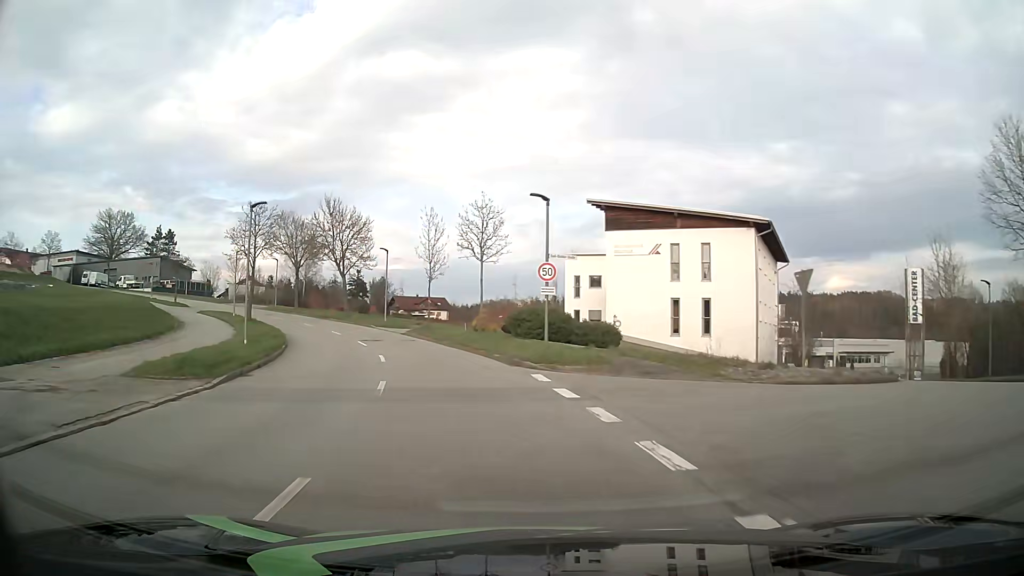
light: Day
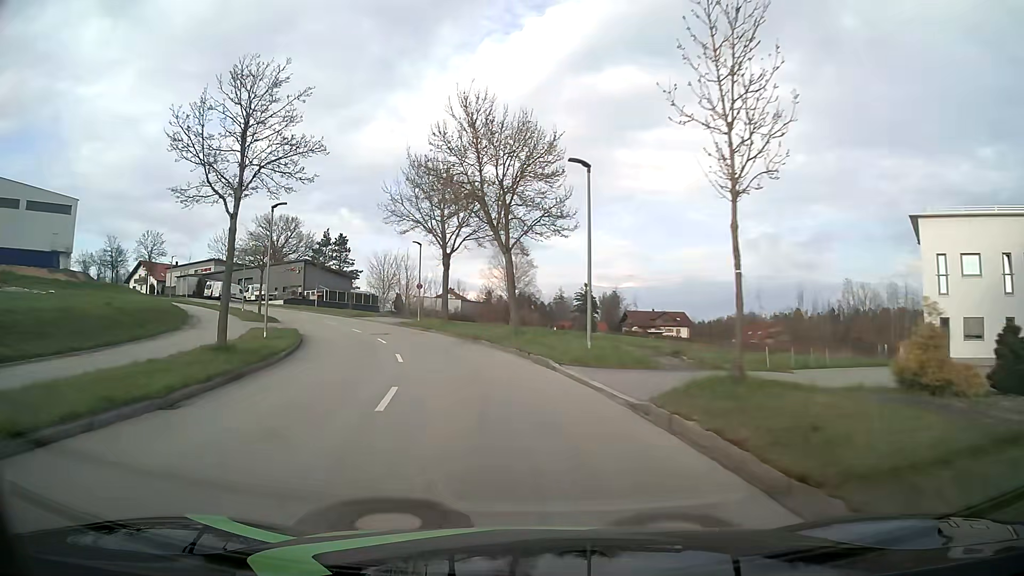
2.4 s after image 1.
(-5.0, +29.2) m; -20°
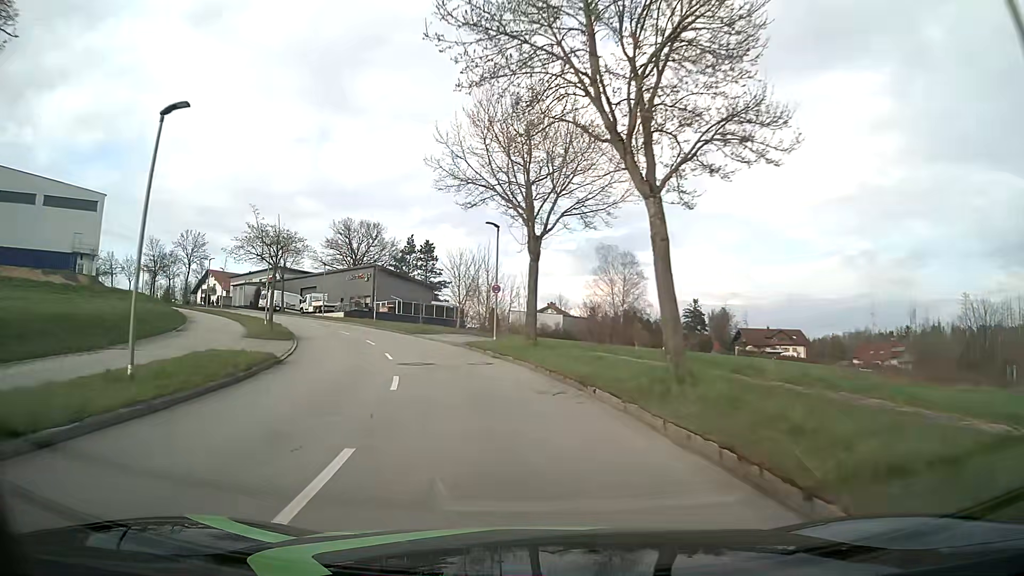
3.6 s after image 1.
(-1.1, +14.7) m; -9°
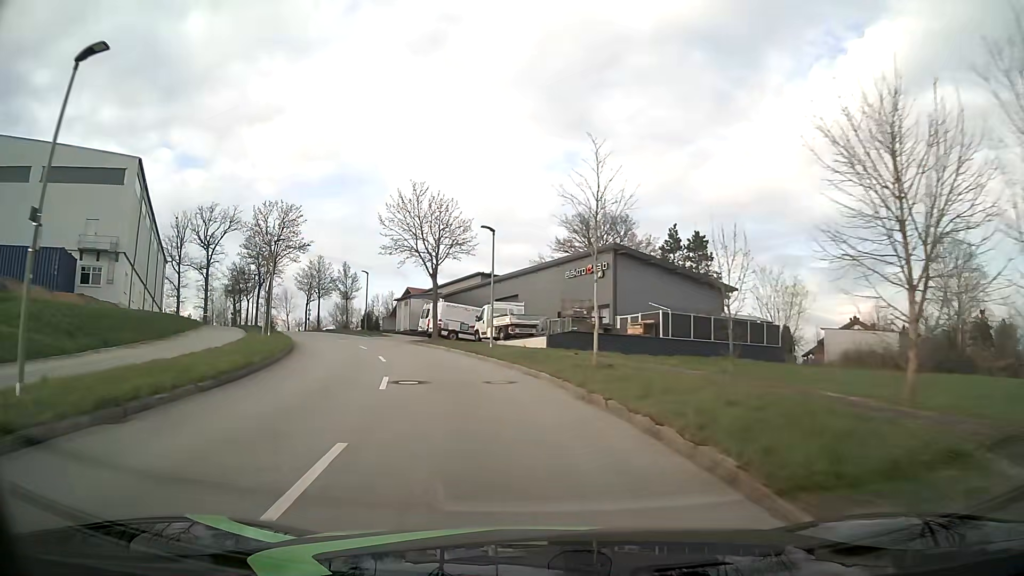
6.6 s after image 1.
(-7.0, +35.6) m; -22°
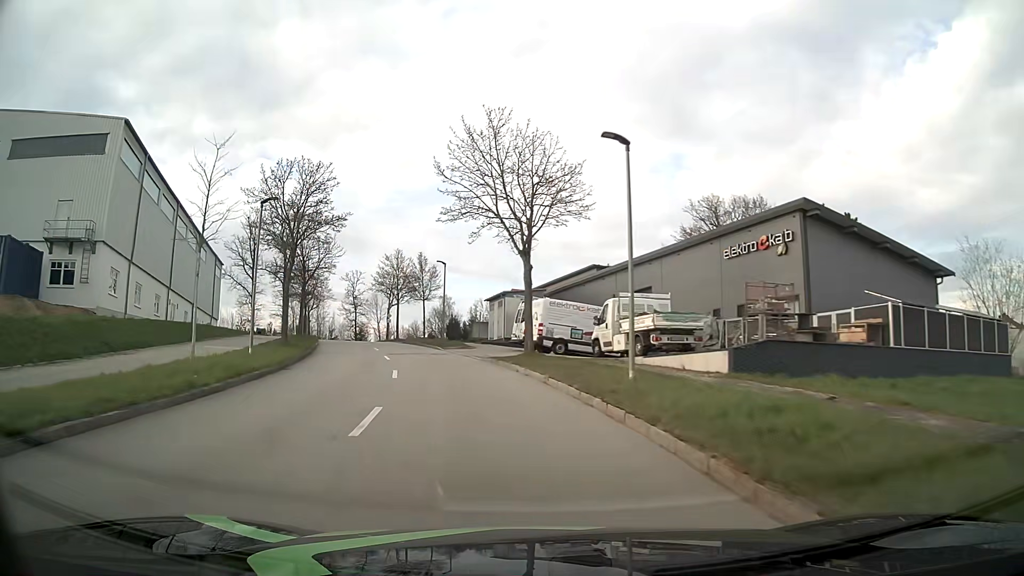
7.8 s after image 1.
(-1.2, +14.7) m; -9°
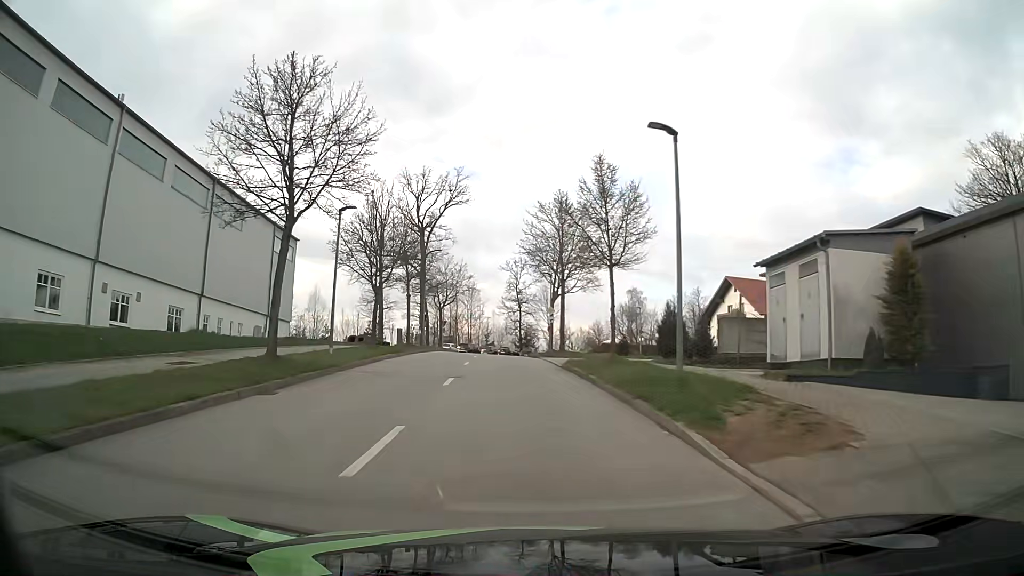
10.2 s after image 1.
(-4.8, +29.4) m; -16°
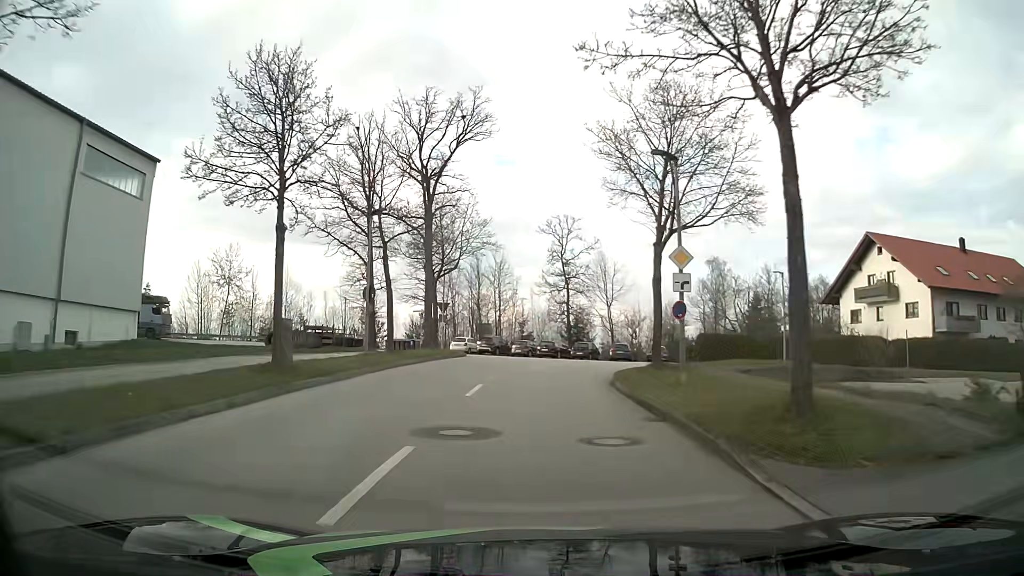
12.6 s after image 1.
(-1.2, +28.4) m; -4°
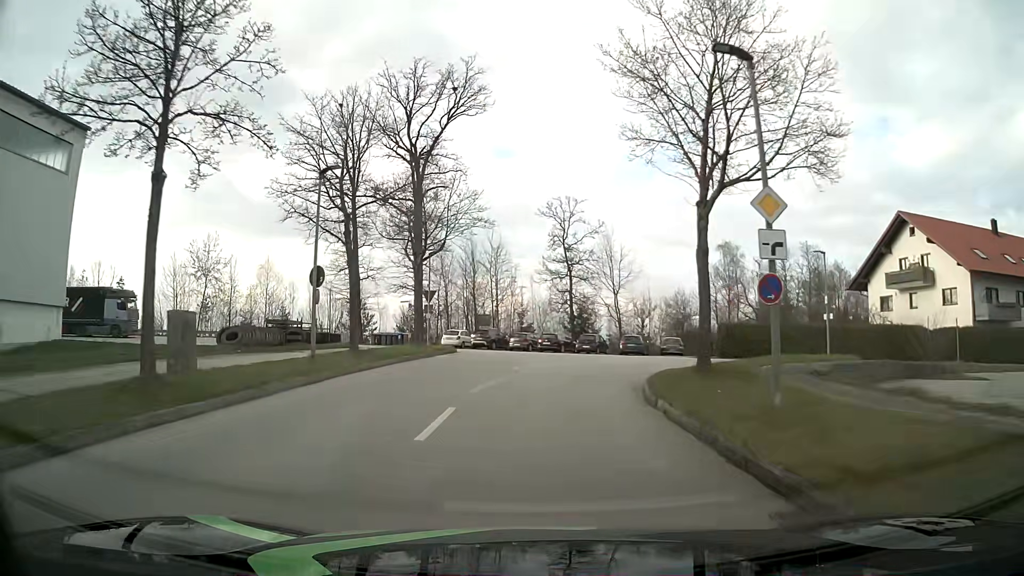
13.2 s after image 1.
(0.0, +5.7) m; 0°
(0, +10) (+2, +20) (+6, +29) (+14, +35) (+24, +35) (+33, +32) (+42, +28) (+52, +27) (+60, +33) (+66, +41) m
